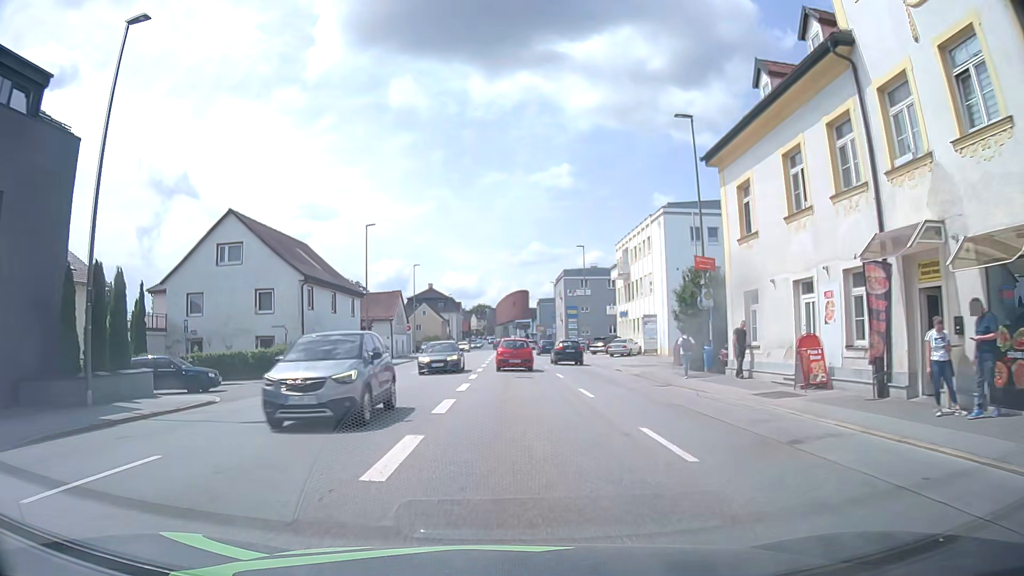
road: tertiary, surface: asphalt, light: Day
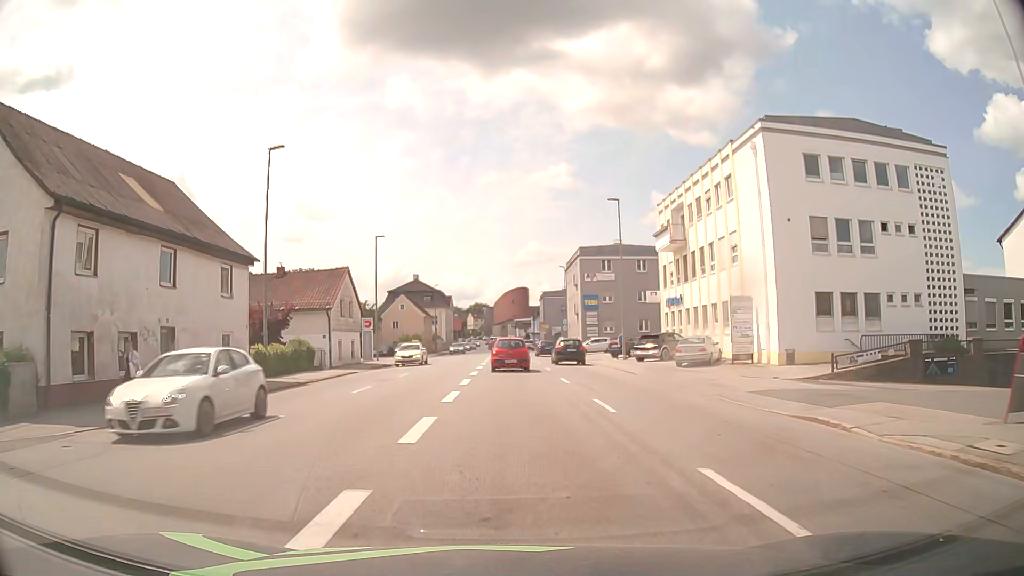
(+0.1, +21.6) m; 0°
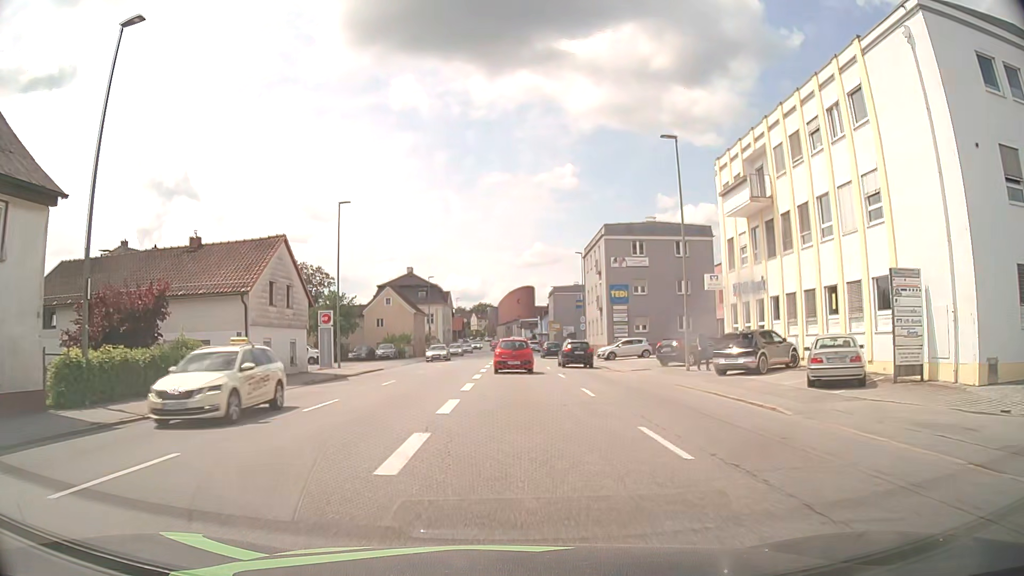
(-0.1, +14.2) m; 0°
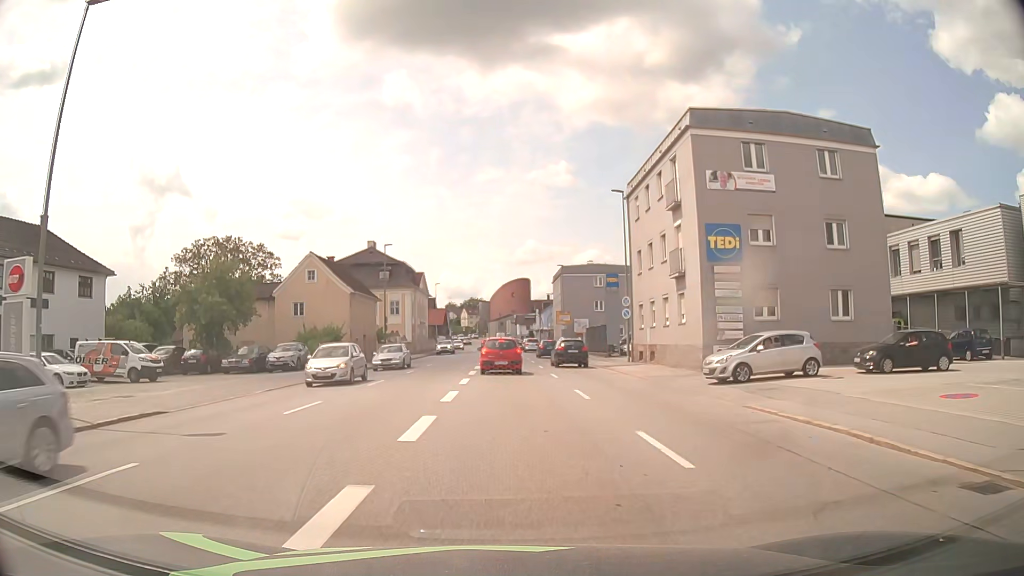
(+0.1, +27.6) m; +1°
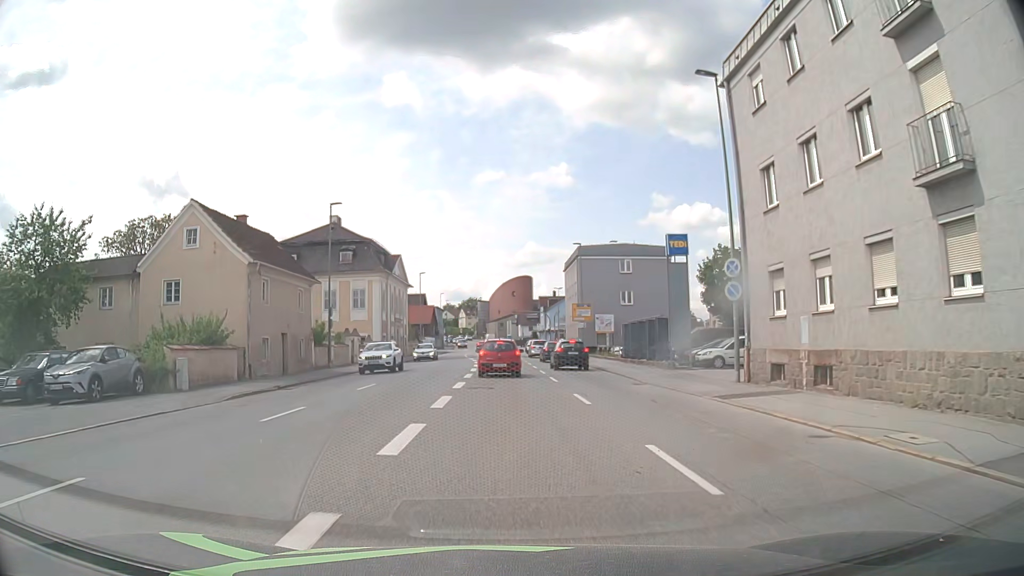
(0.0, +19.1) m; -1°
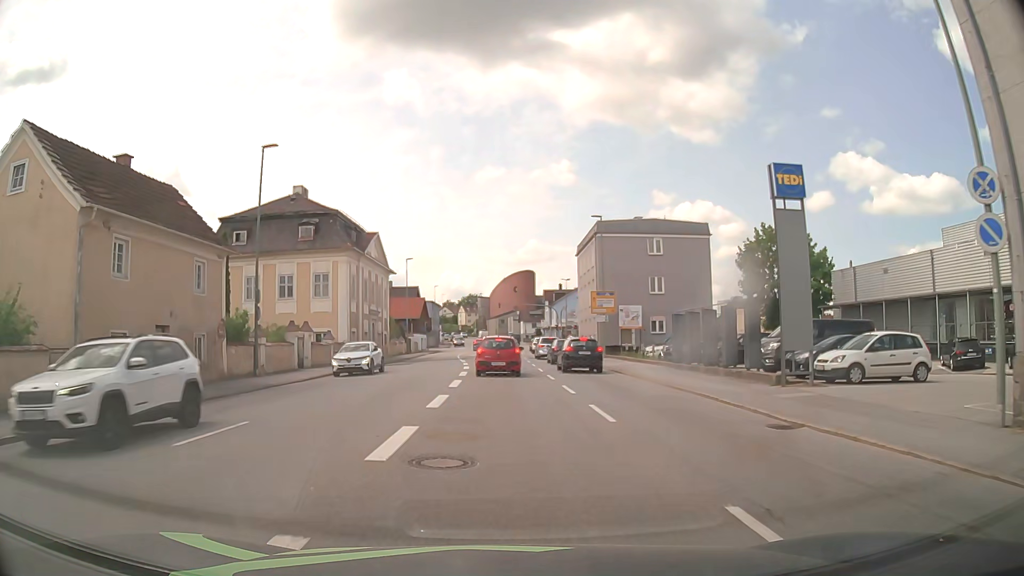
(+0.1, +12.5) m; +1°
(0, +10) (0, +20) (0, +30) (-1, +40) (-1, +50) (-1, +60) (0, +70) (0, +80) (0, +90) (0, +100) m
